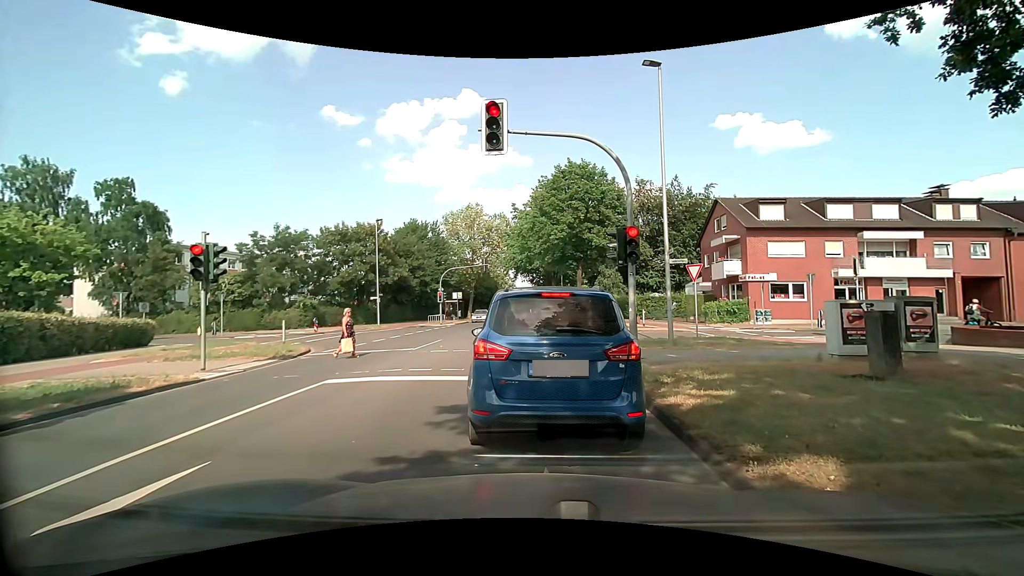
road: tertiary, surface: asphalt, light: Day
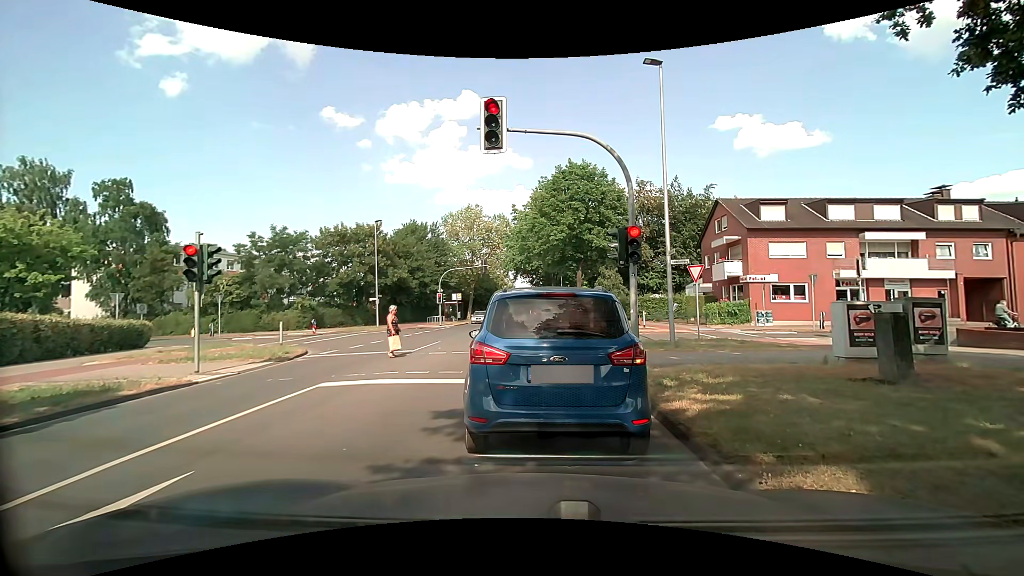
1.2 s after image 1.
(0.0, +0.2) m; 0°
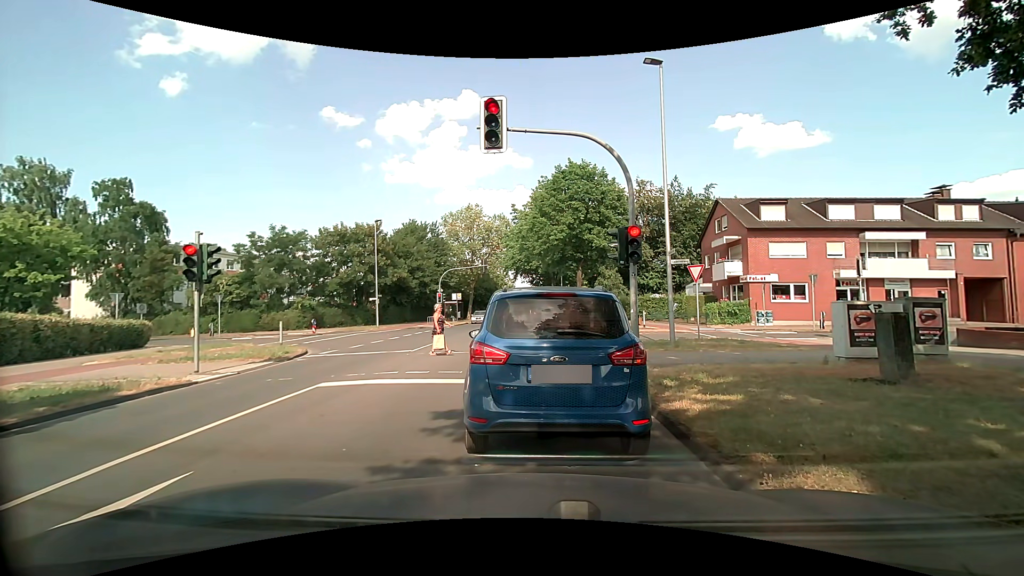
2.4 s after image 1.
(0.0, +0.1) m; 0°
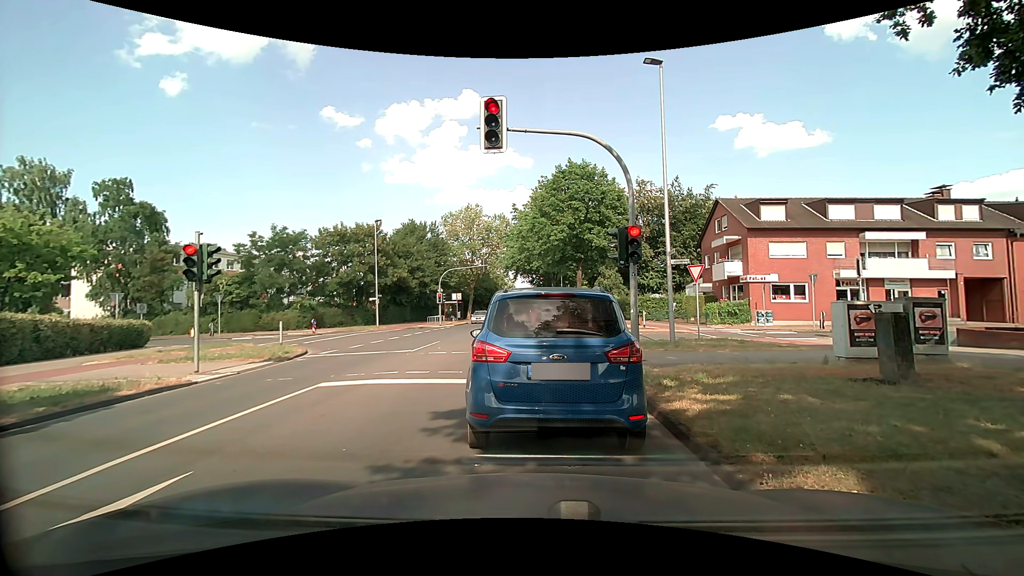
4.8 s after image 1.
(0.0, 0.0) m; 0°
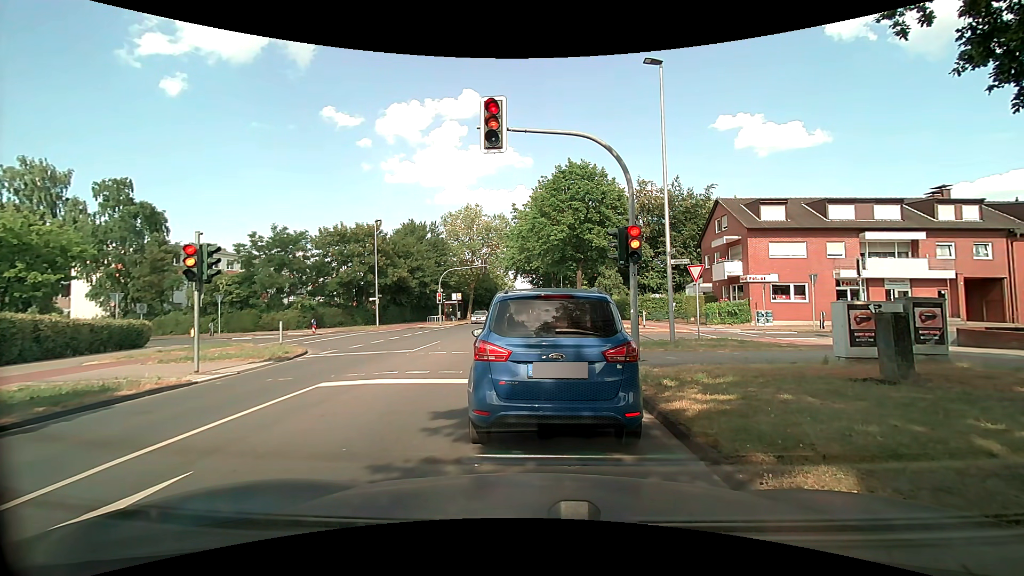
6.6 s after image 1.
(0.0, 0.0) m; 0°
